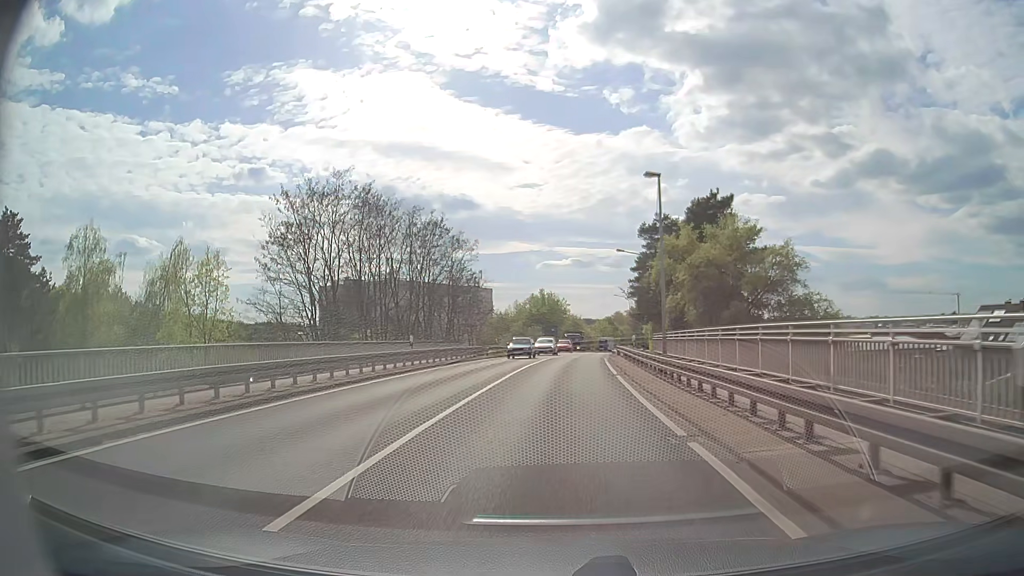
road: primary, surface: asphalt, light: Day
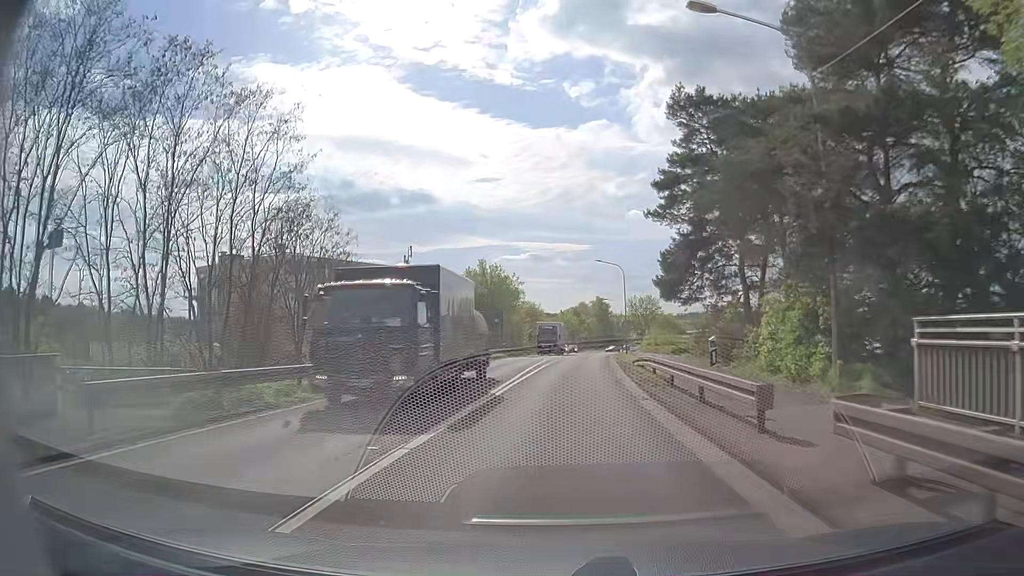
(+1.3, +38.1) m; +4°
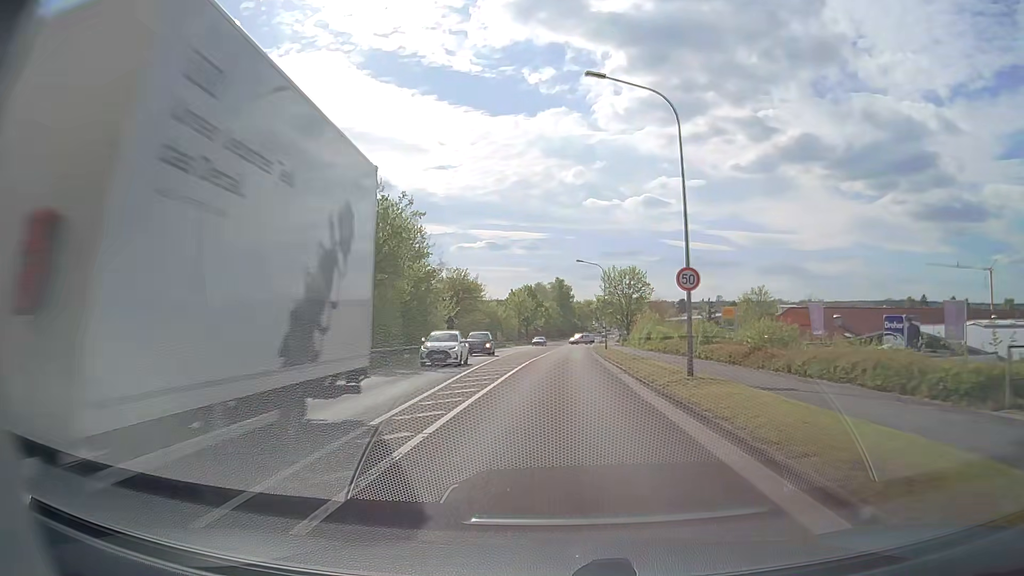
(+1.4, +38.4) m; +4°
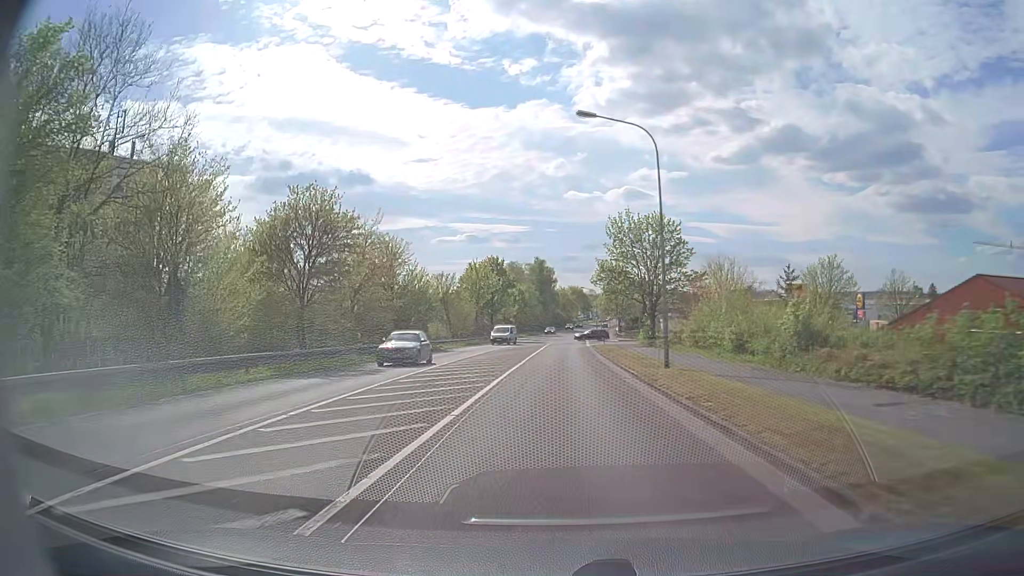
(+0.6, +38.7) m; +1°
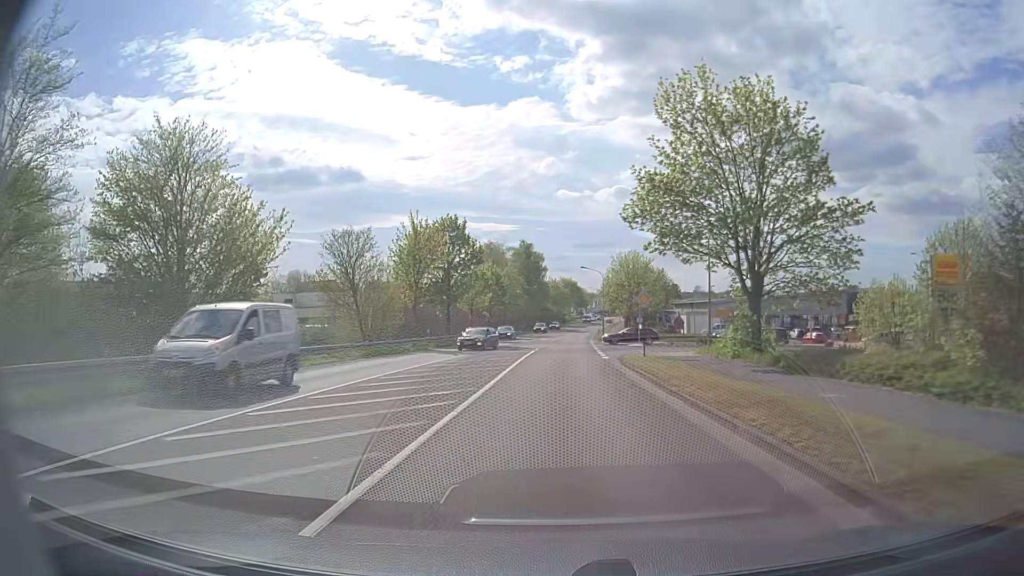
(+0.3, +30.9) m; +1°
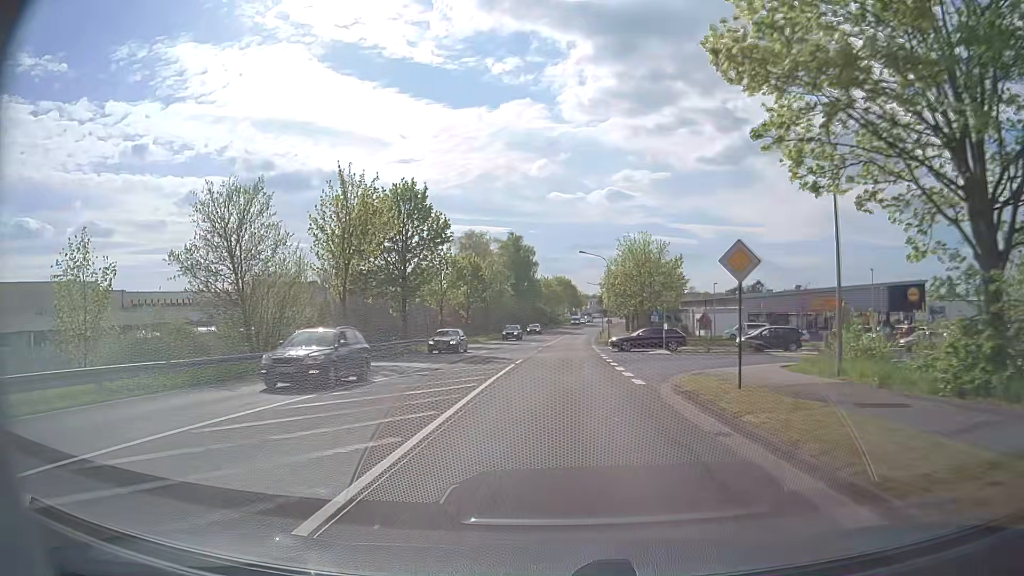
(+0.1, +15.4) m; +1°
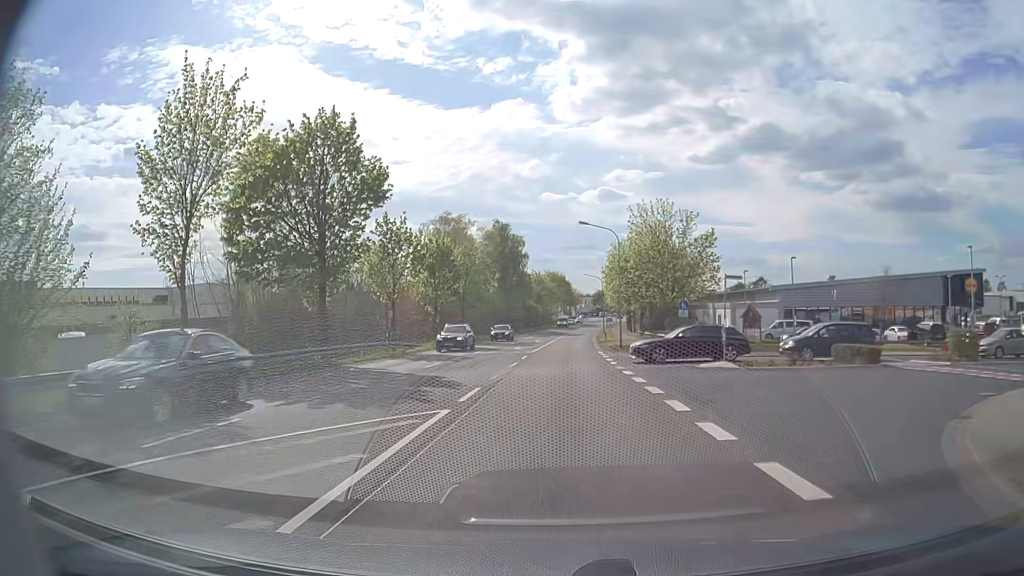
(+0.1, +15.3) m; +1°
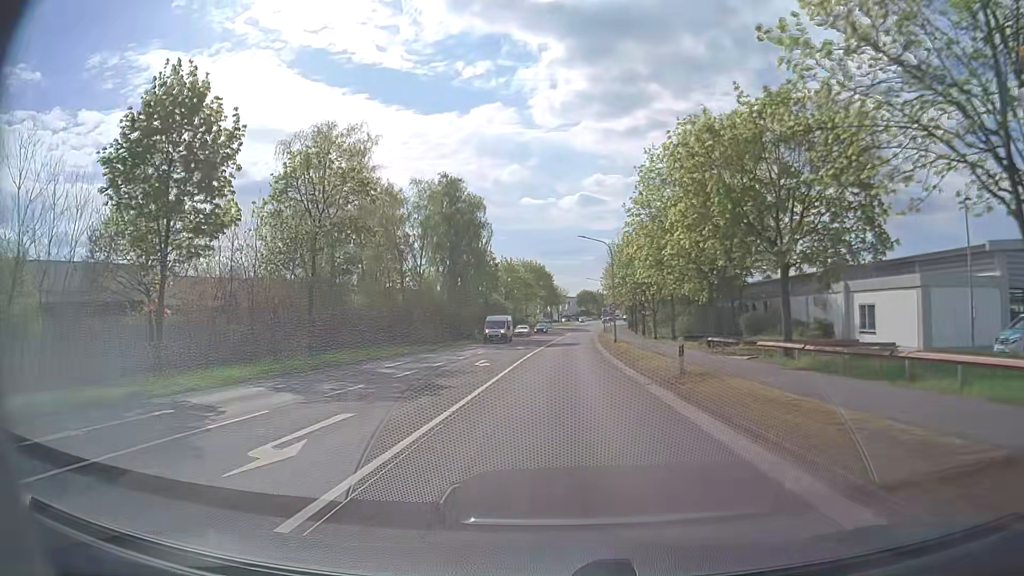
(+0.3, +38.0) m; +2°
